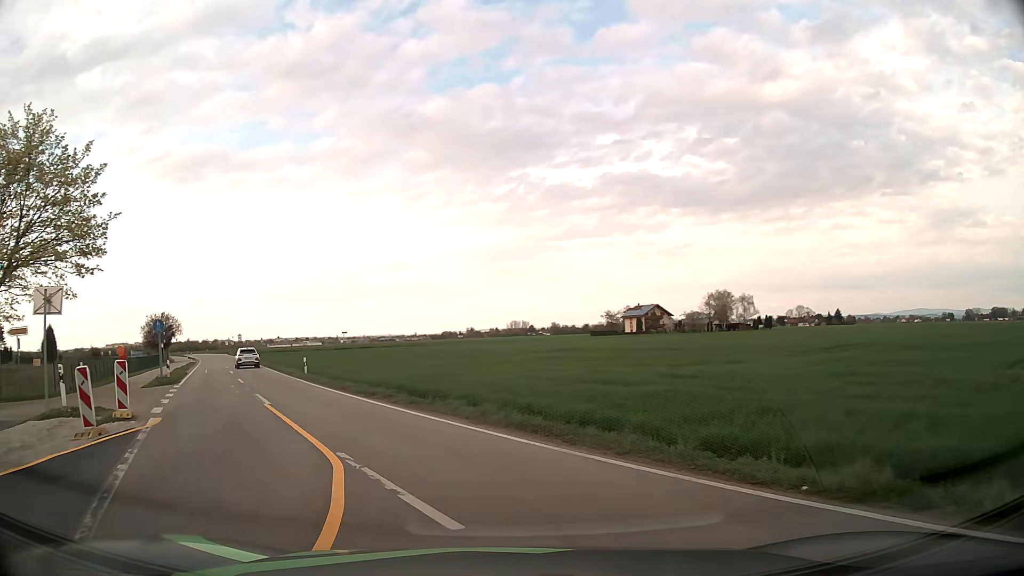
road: tertiary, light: Day
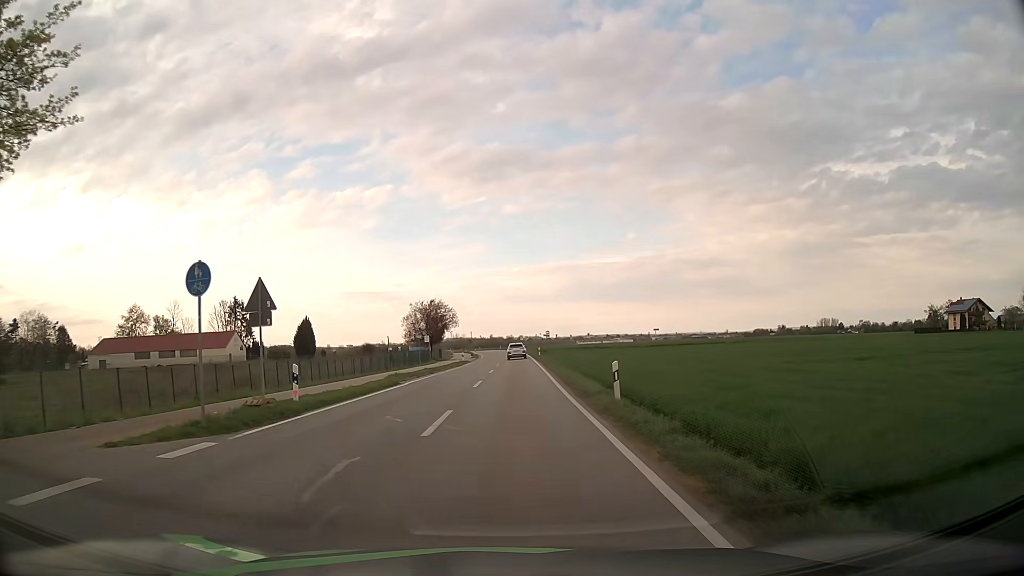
(-5.6, +19.8) m; -28°
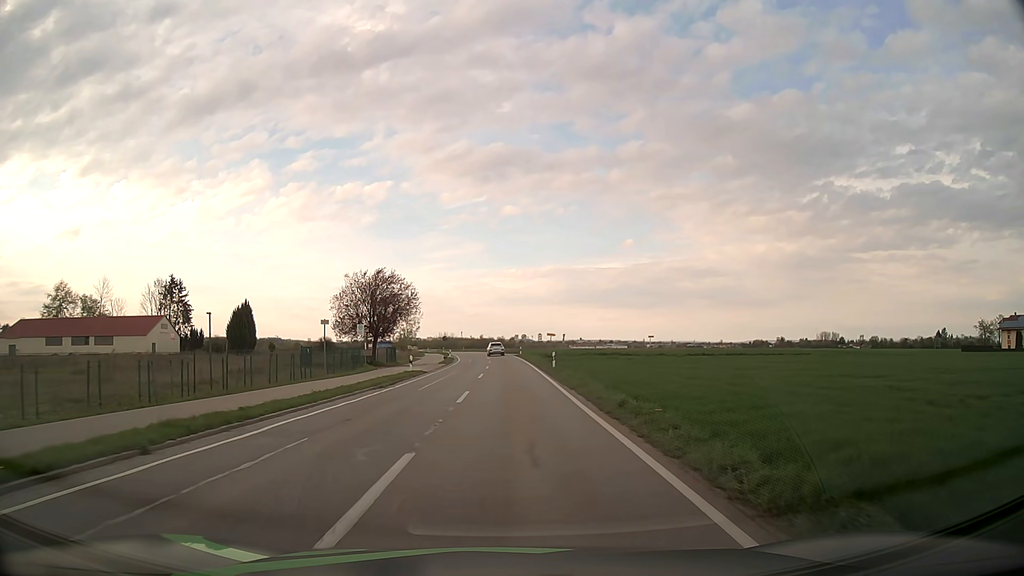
(+0.2, +31.5) m; +1°
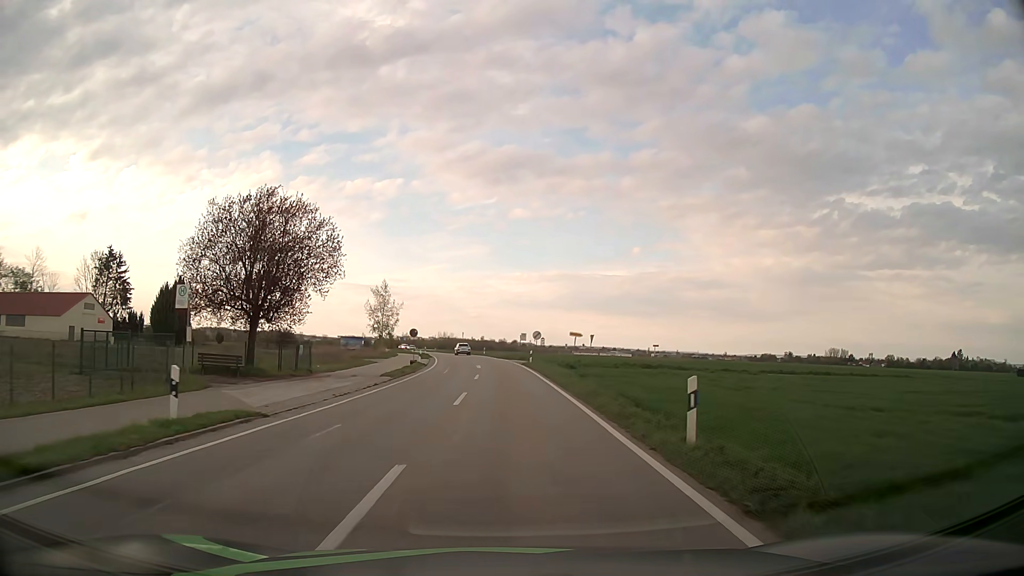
(0.0, +26.7) m; 0°
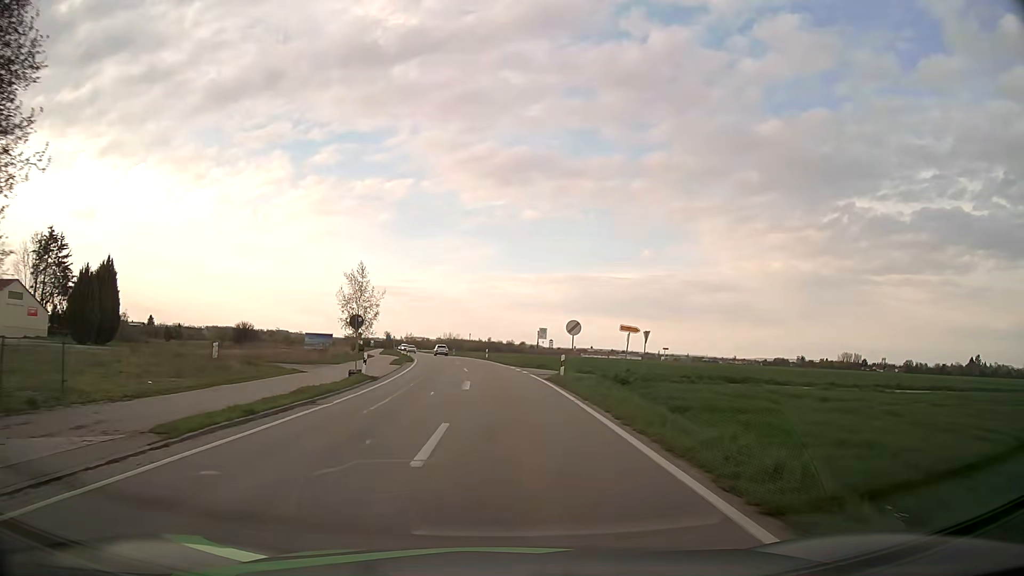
(-0.1, +20.8) m; -1°
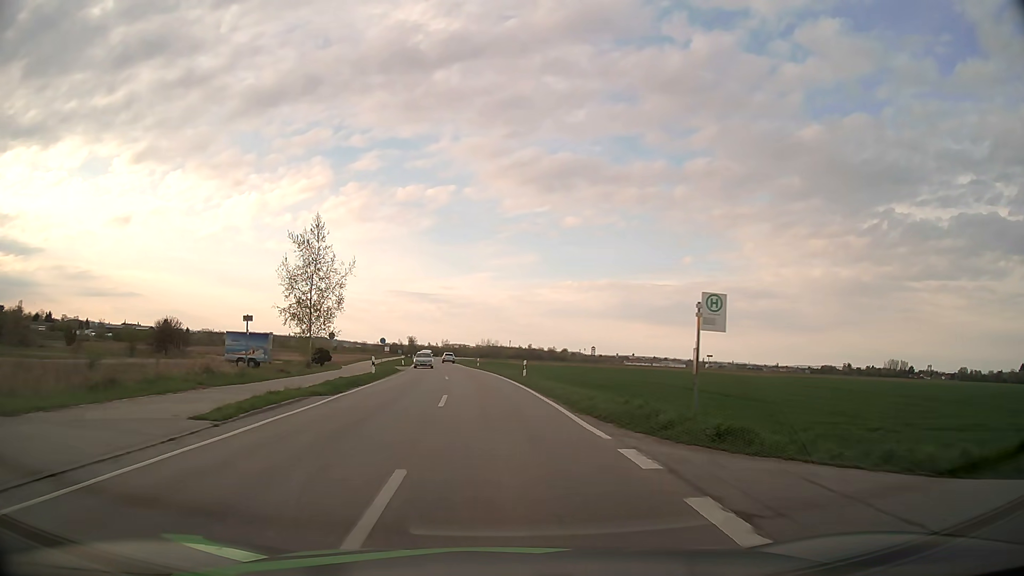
(-0.6, +31.0) m; -3°
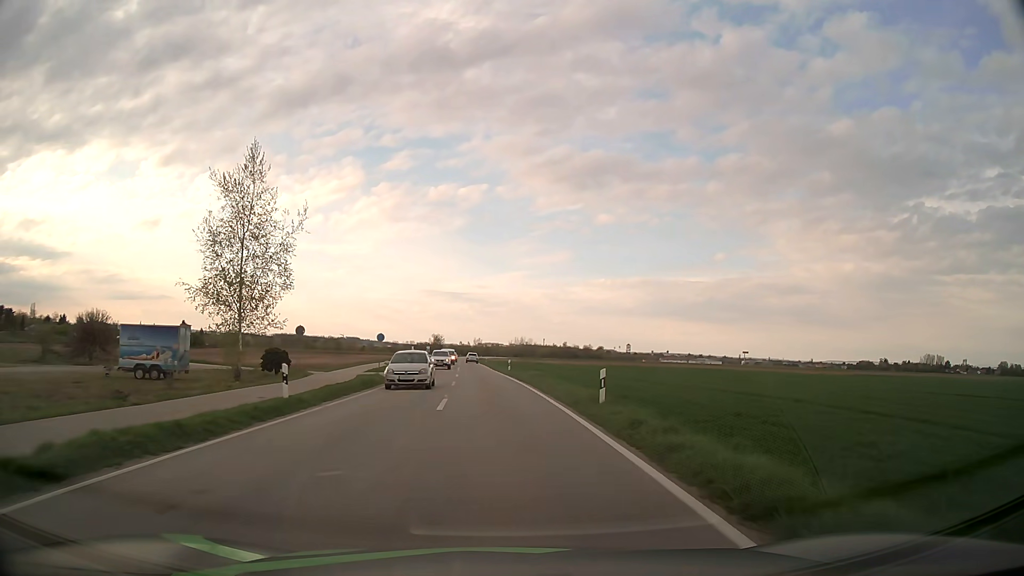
(-0.4, +17.6) m; -3°
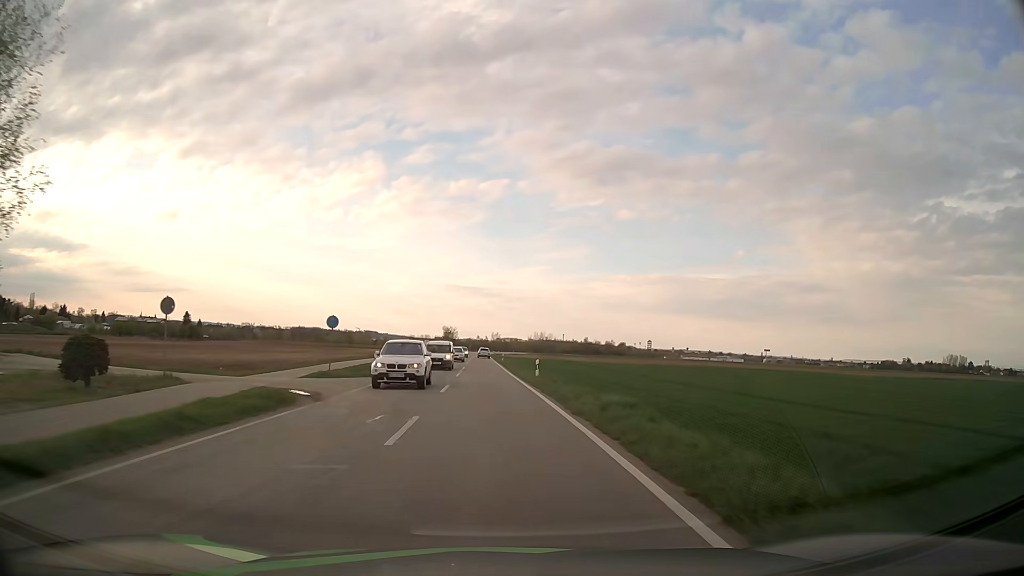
(-0.3, +19.1) m; -1°
(0, +10) (0, +20) (-1, +30) (-1, +40) (-2, +50) (-2, +60) (-2, +70) (-3, +80) (-3, +90) (-4, +100) m
